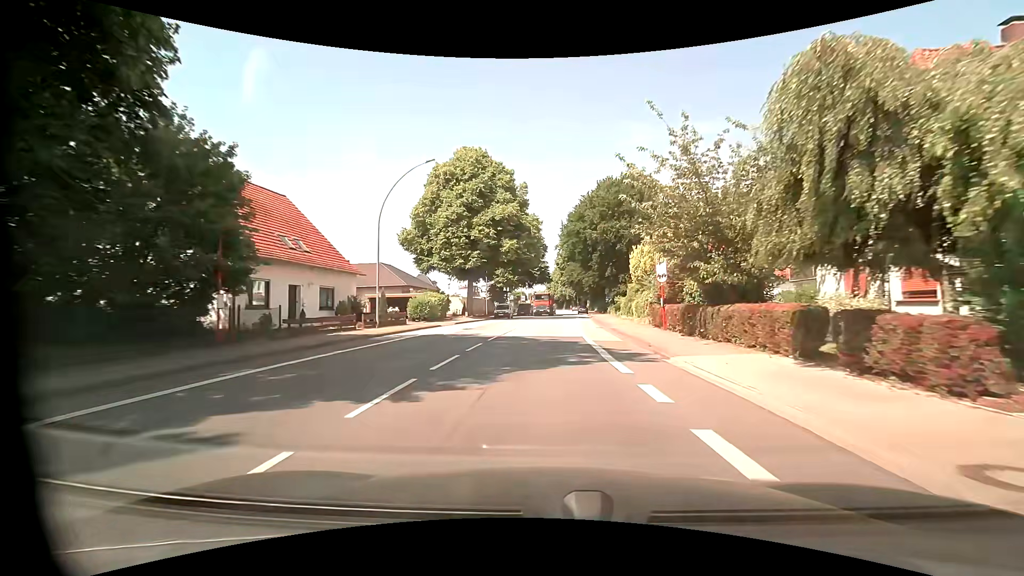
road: primary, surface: asphalt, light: Day
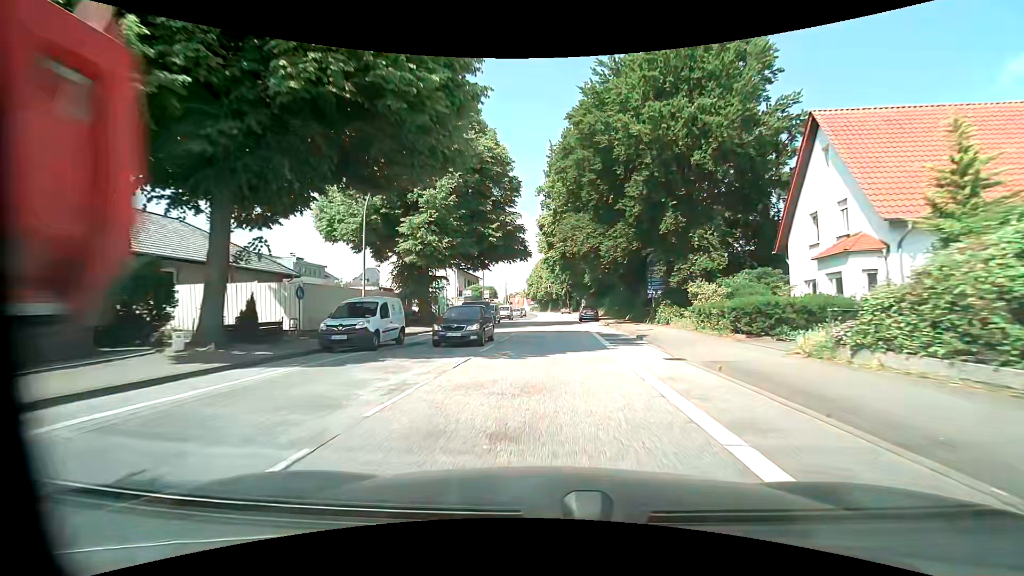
(+1.0, +40.3) m; +2°
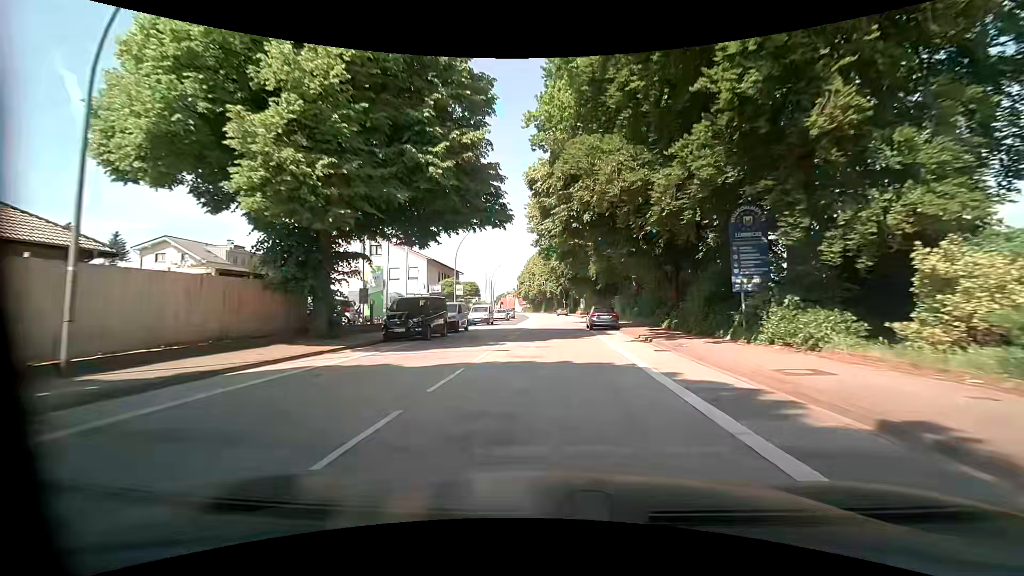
(+0.1, +16.1) m; +1°
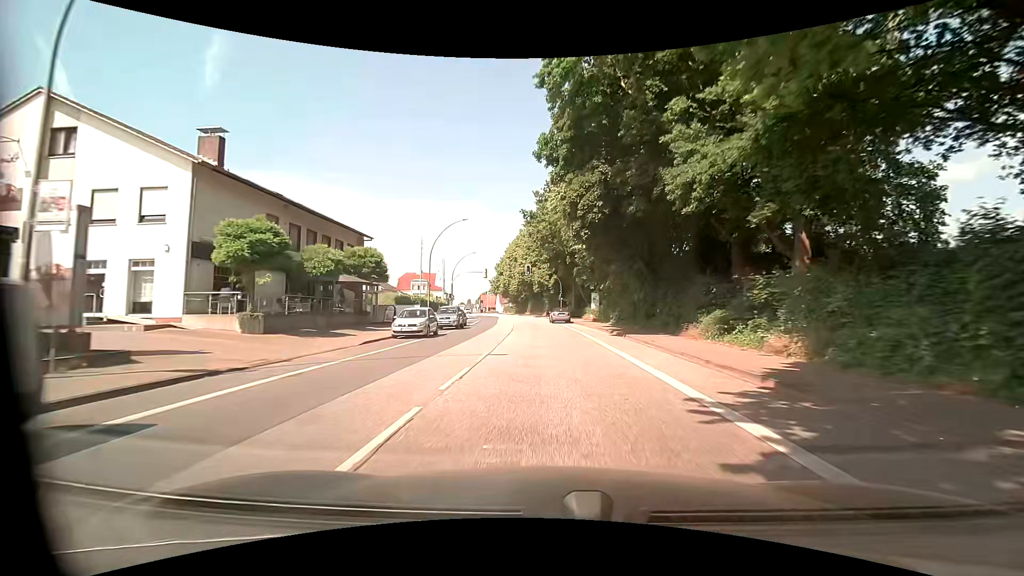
(+0.3, +40.3) m; +1°
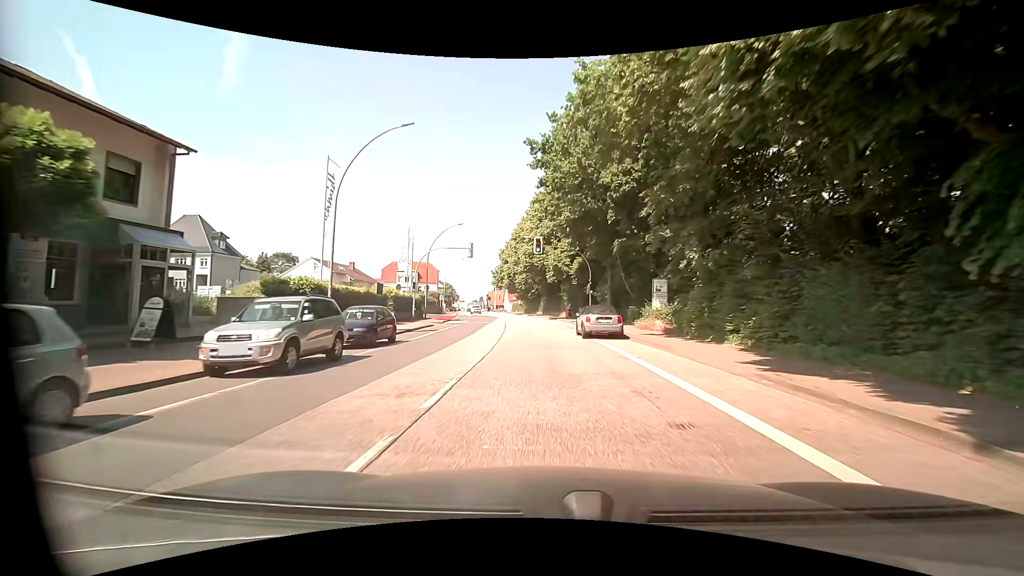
(-0.1, +24.2) m; -2°
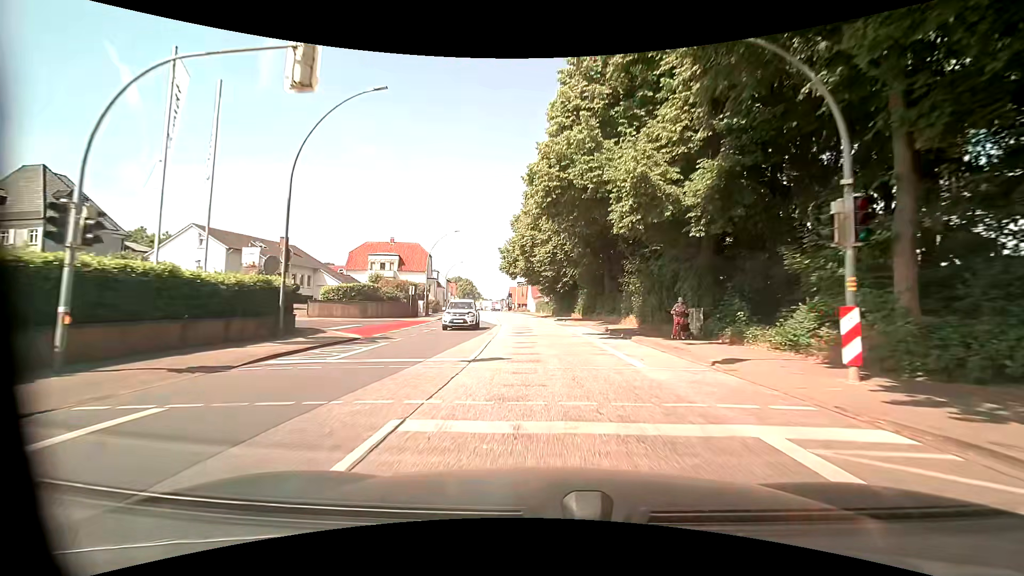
(-0.8, +32.3) m; -3°
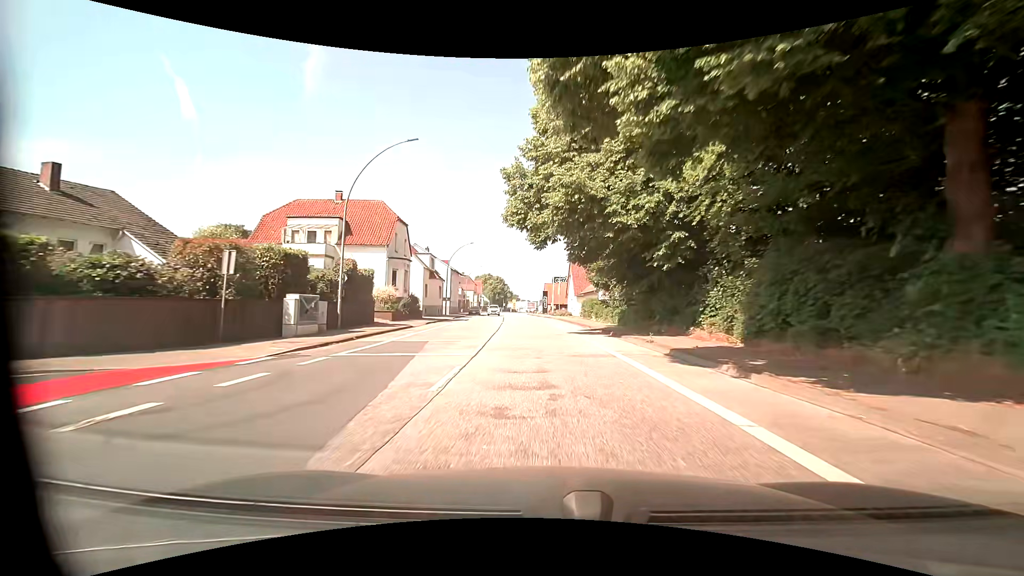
(-1.1, +32.3) m; -5°
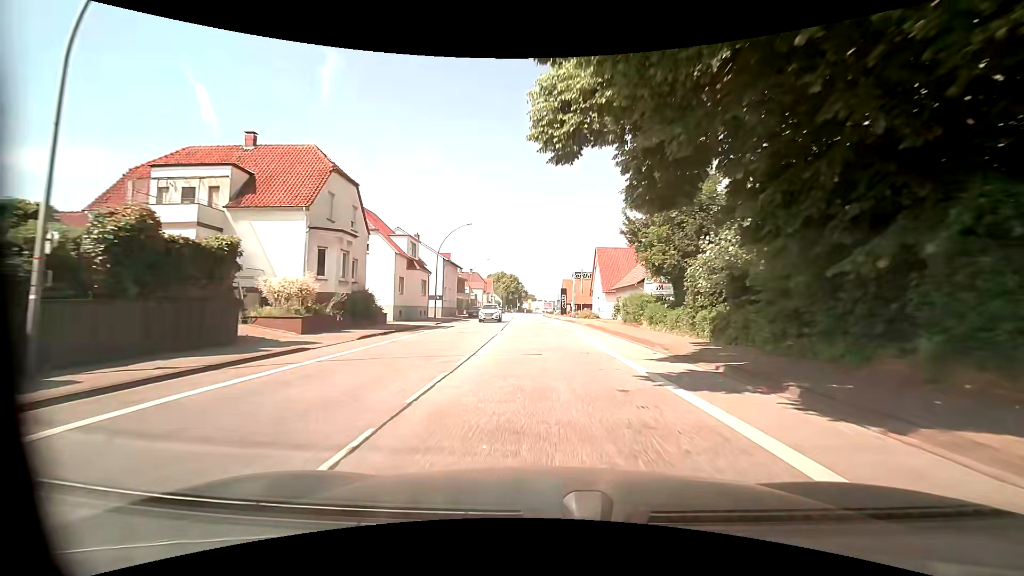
(-0.1, +16.2) m; -2°
(0, +10) (0, +20) (-1, +30) (-1, +40) (-1, +50) (-2, +60) (-2, +70) (-3, +80) (-3, +90) (-3, +100) m
